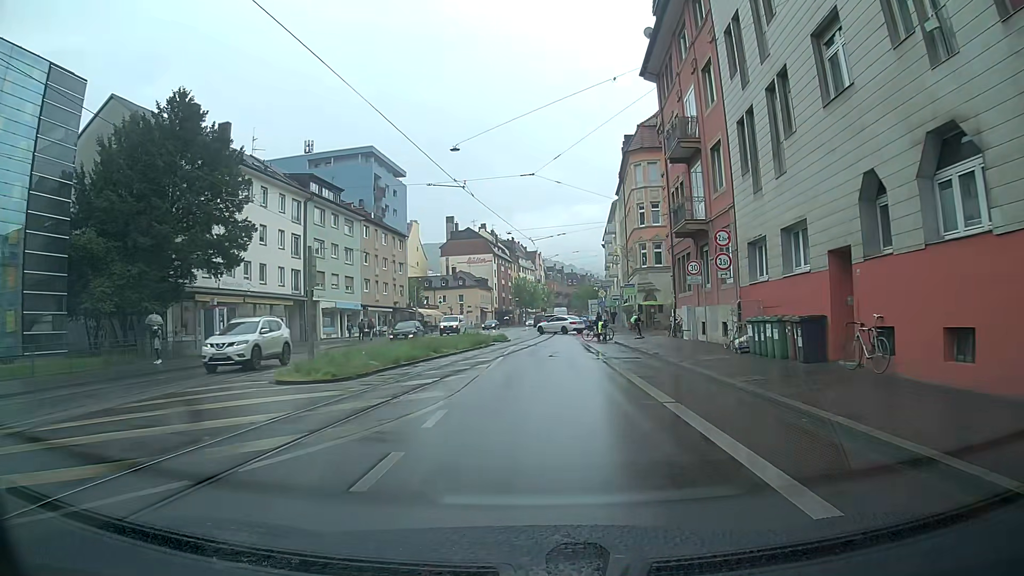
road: primary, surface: asphalt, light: Day
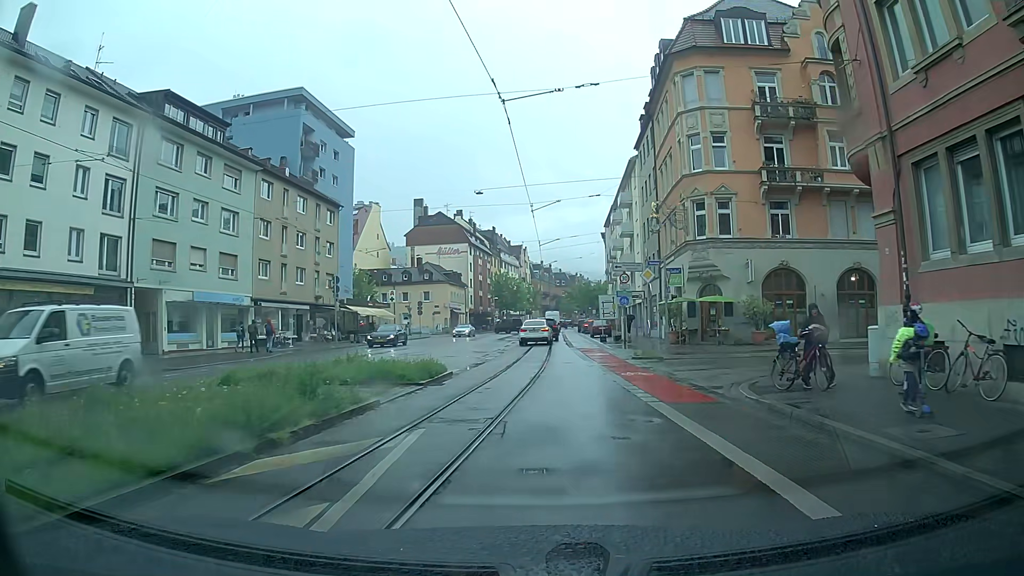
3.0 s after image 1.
(+0.5, +24.1) m; +2°
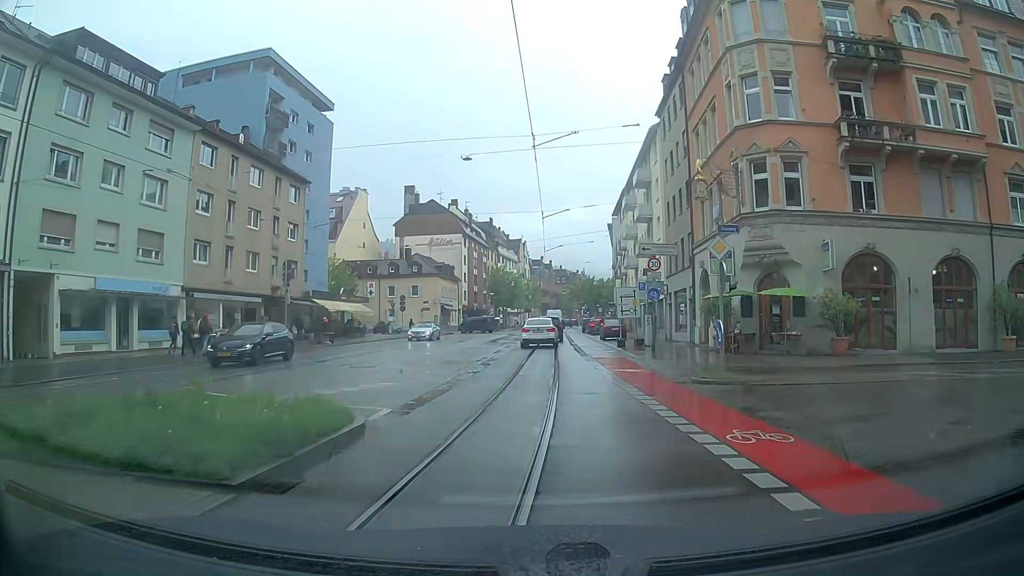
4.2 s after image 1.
(0.0, +9.4) m; 0°
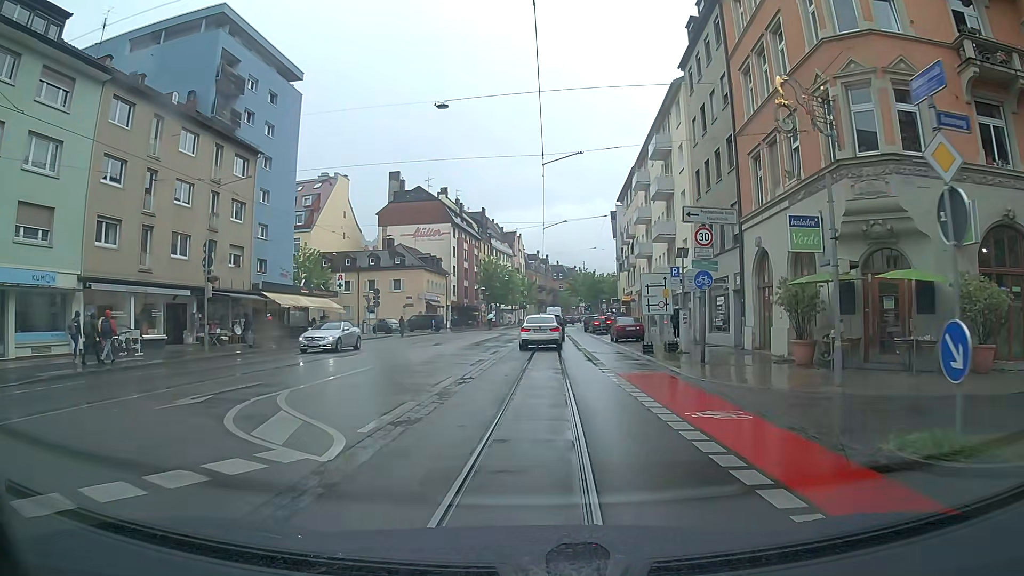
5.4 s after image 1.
(0.0, +9.1) m; 0°
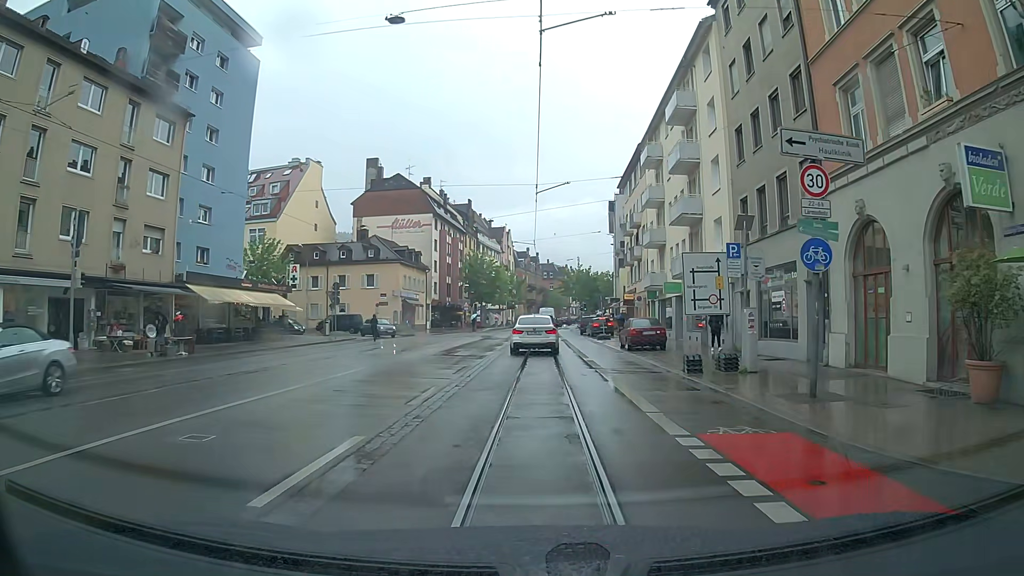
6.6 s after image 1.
(+0.2, +8.8) m; +2°
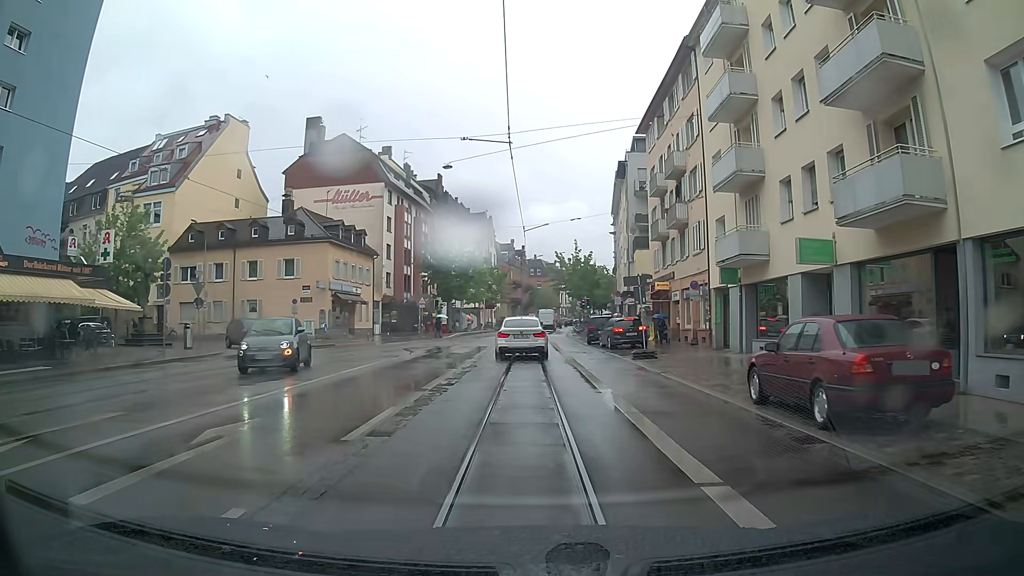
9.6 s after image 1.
(+0.1, +21.2) m; 0°
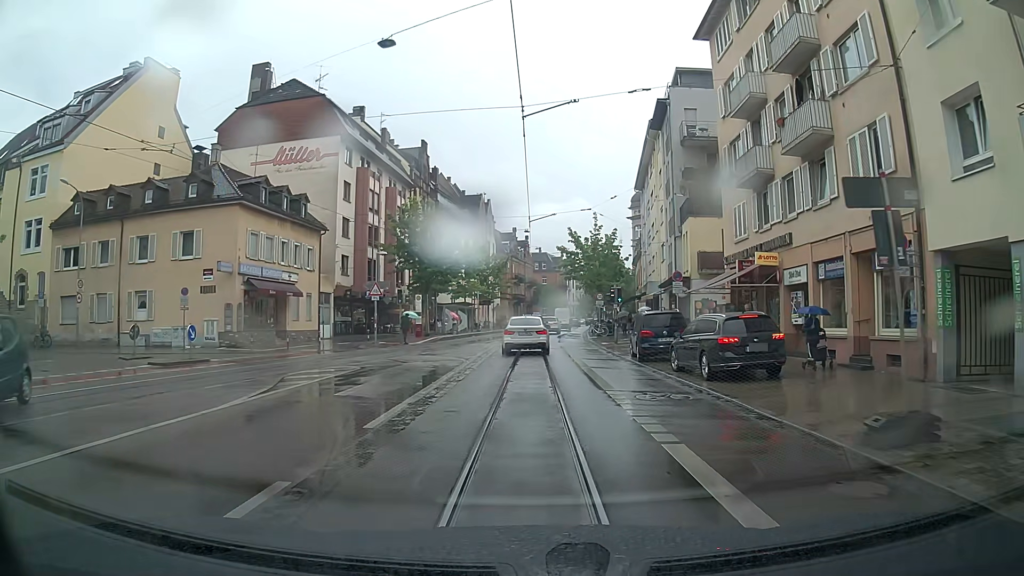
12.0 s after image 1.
(+0.2, +17.2) m; 0°
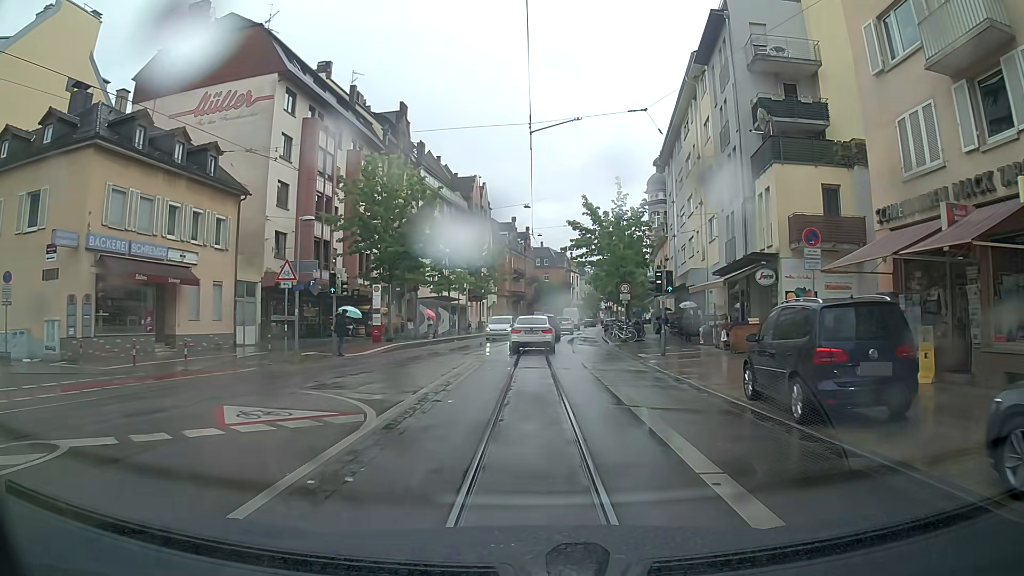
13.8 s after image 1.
(0.0, +13.6) m; +1°
(0, +10) (0, +20) (0, +30) (0, +40) (+1, +50) (+2, +60) (+2, +70) (+3, +80) (+5, +90) (+5, +100) m
